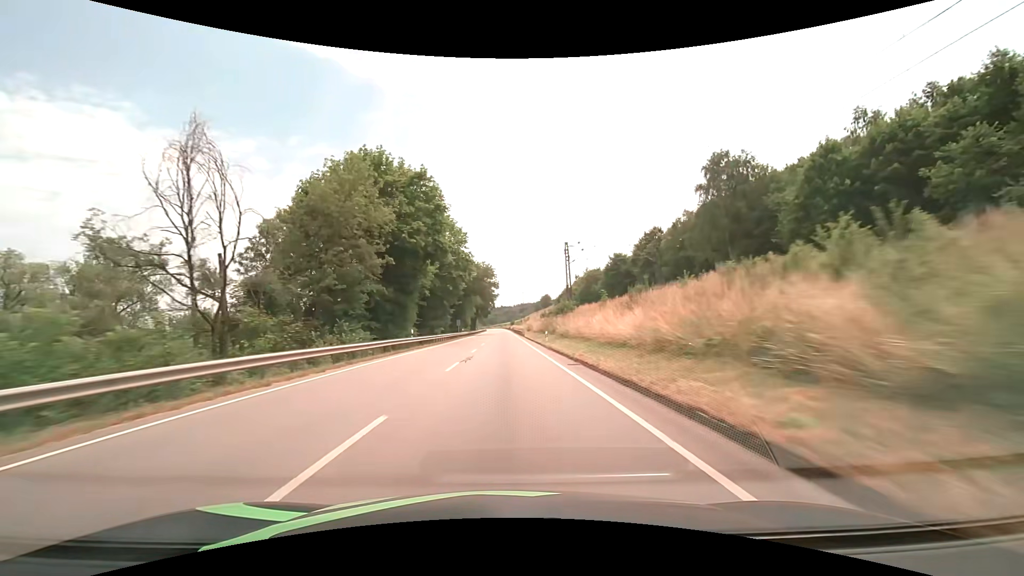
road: primary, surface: asphalt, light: Day
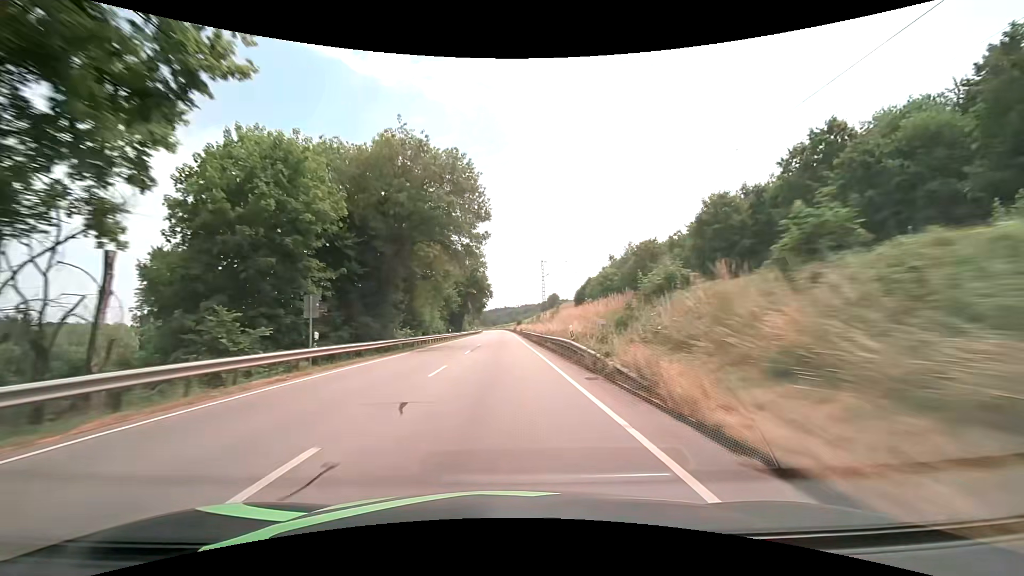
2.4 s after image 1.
(-0.2, +63.2) m; 0°
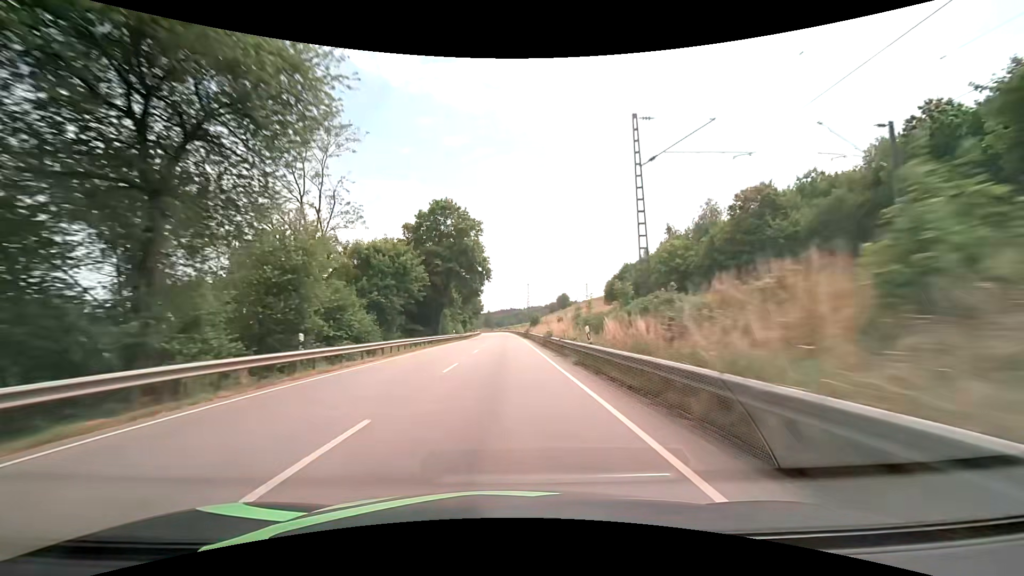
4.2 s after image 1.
(-0.3, +47.3) m; 0°
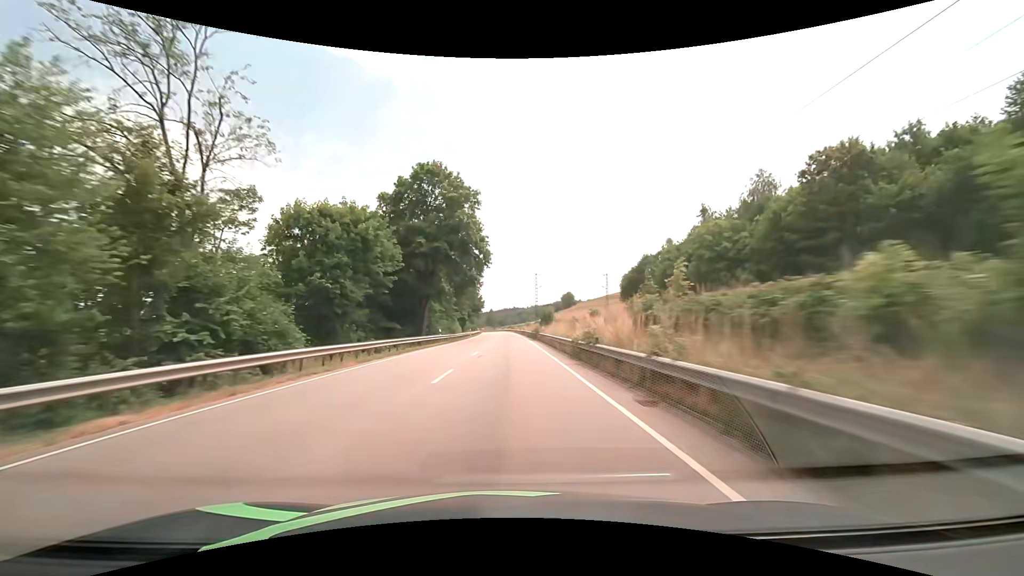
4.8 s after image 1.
(-0.1, +15.8) m; 0°
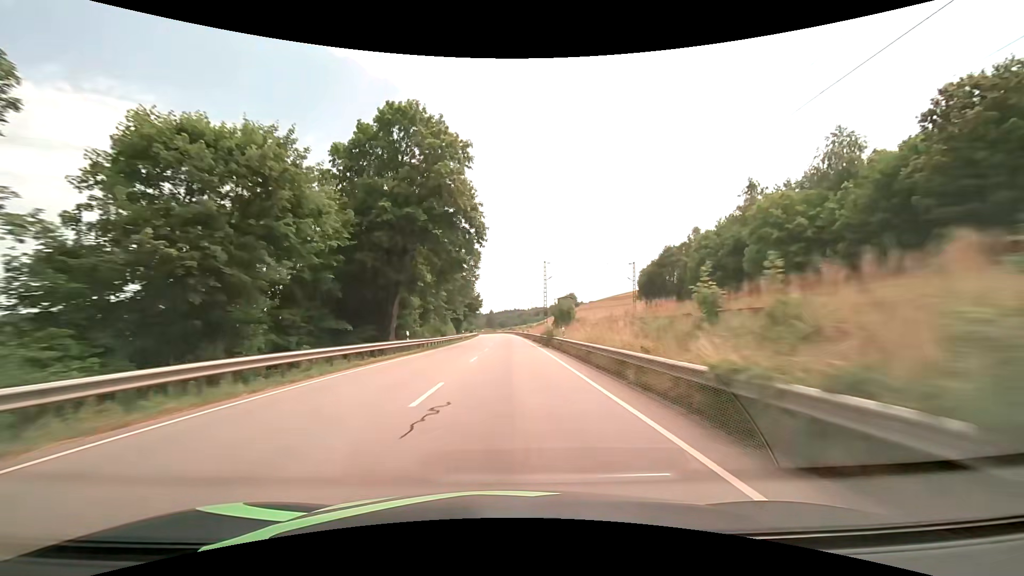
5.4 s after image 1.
(0.0, +15.8) m; 0°
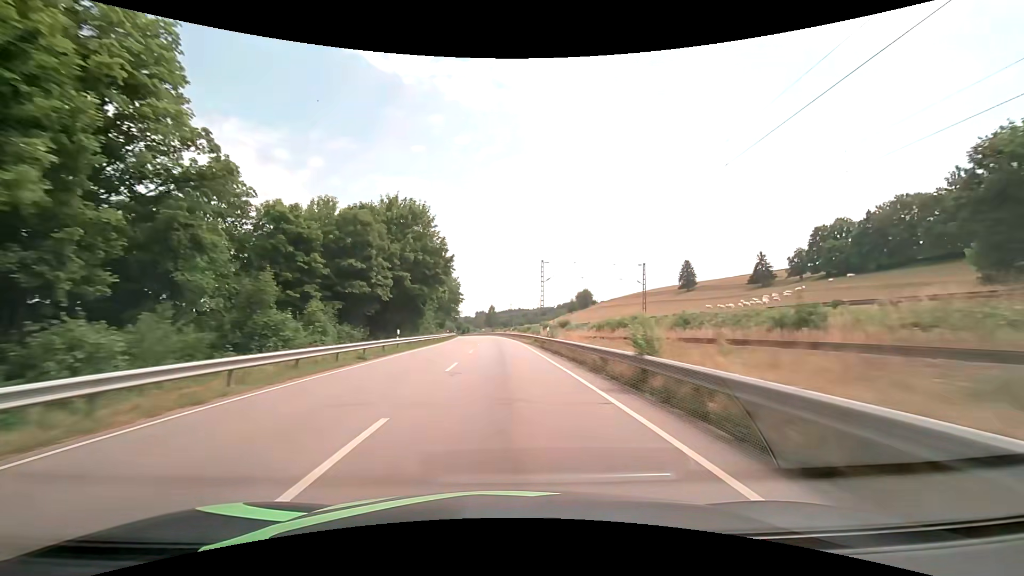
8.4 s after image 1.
(+0.1, +78.9) m; -1°
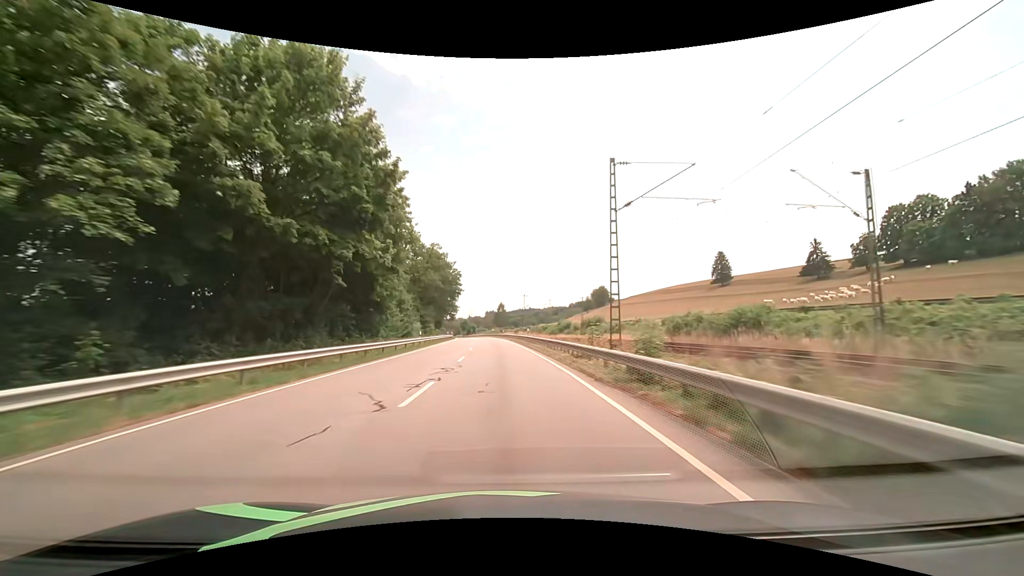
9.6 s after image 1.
(-0.1, +31.6) m; -1°
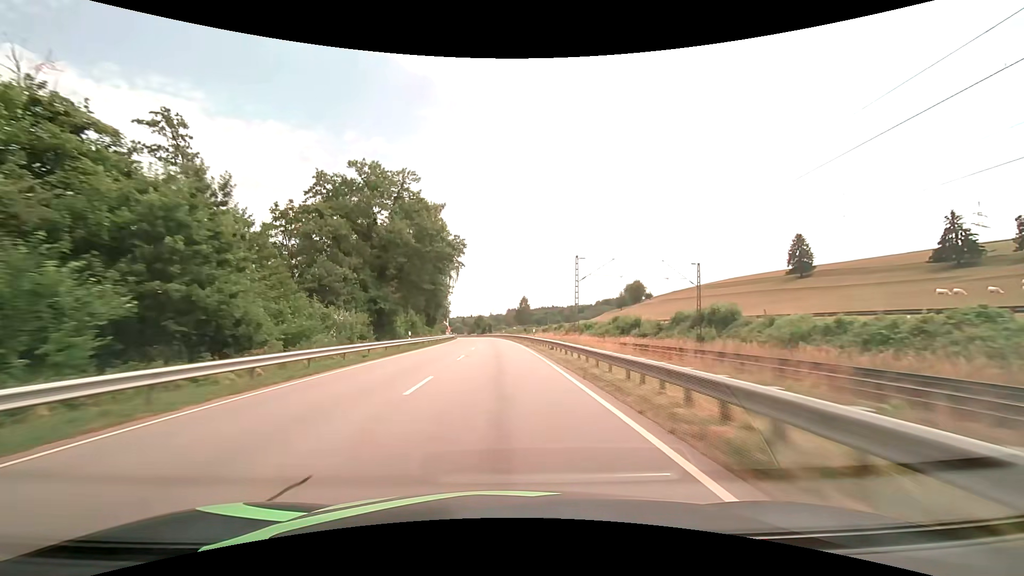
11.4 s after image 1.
(-1.0, +47.4) m; -3°
(0, +10) (0, +20) (0, +30) (-1, +40) (-1, +50) (-1, +60) (-2, +70) (-3, +80) (-3, +90) (-4, +100) m
